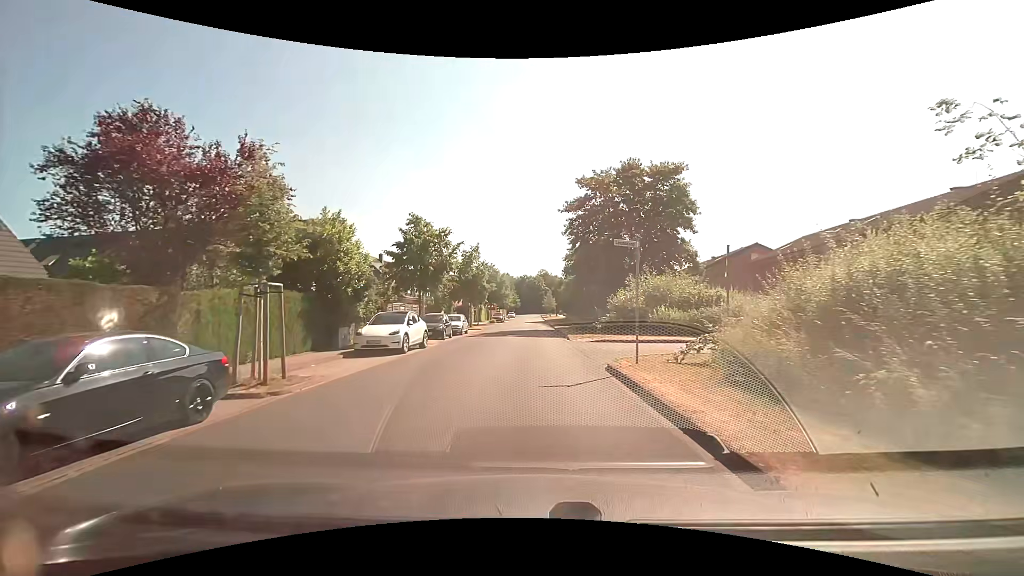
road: residential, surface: paved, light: Day
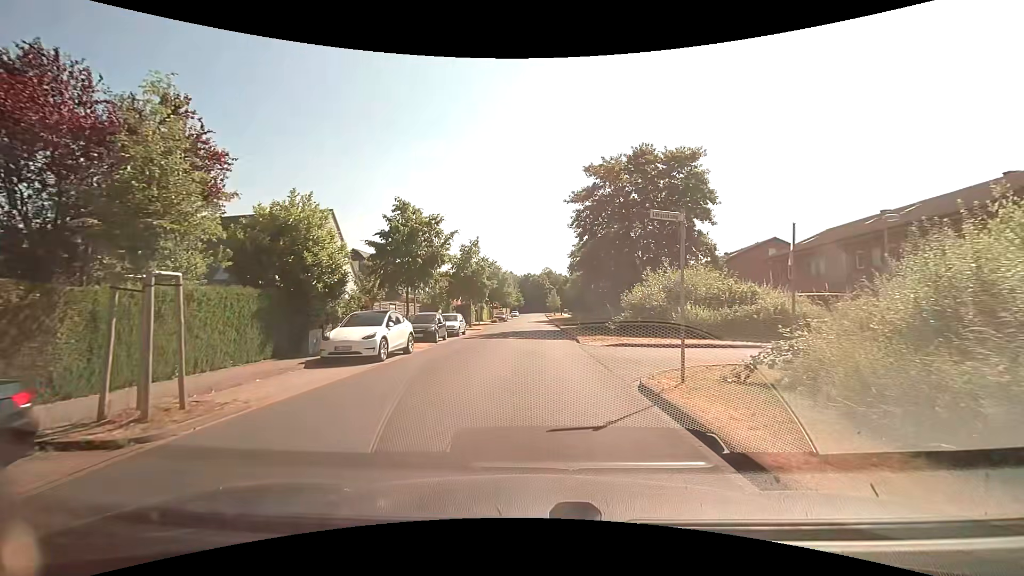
(0.0, +3.2) m; 0°
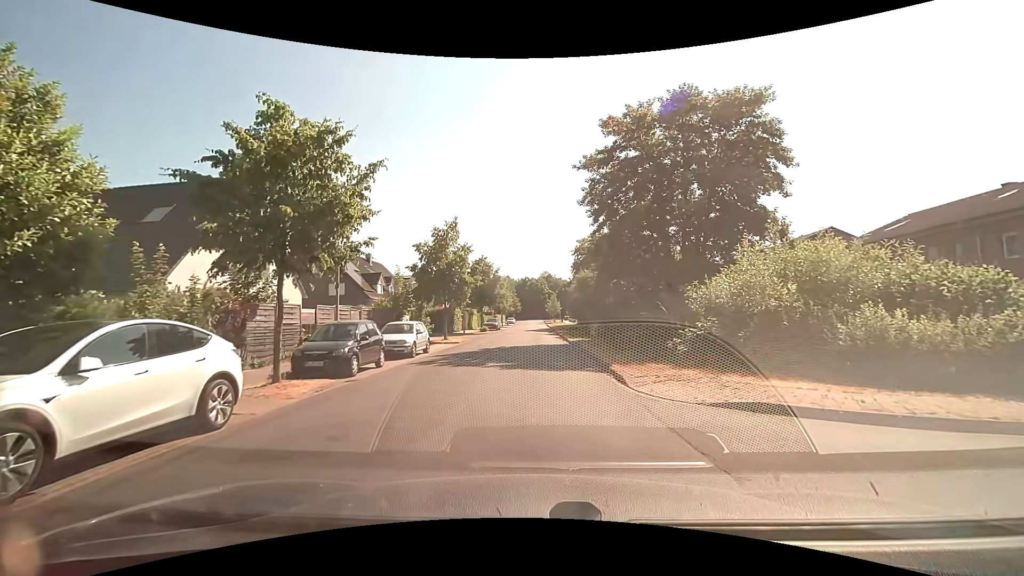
(0.0, +11.2) m; 0°
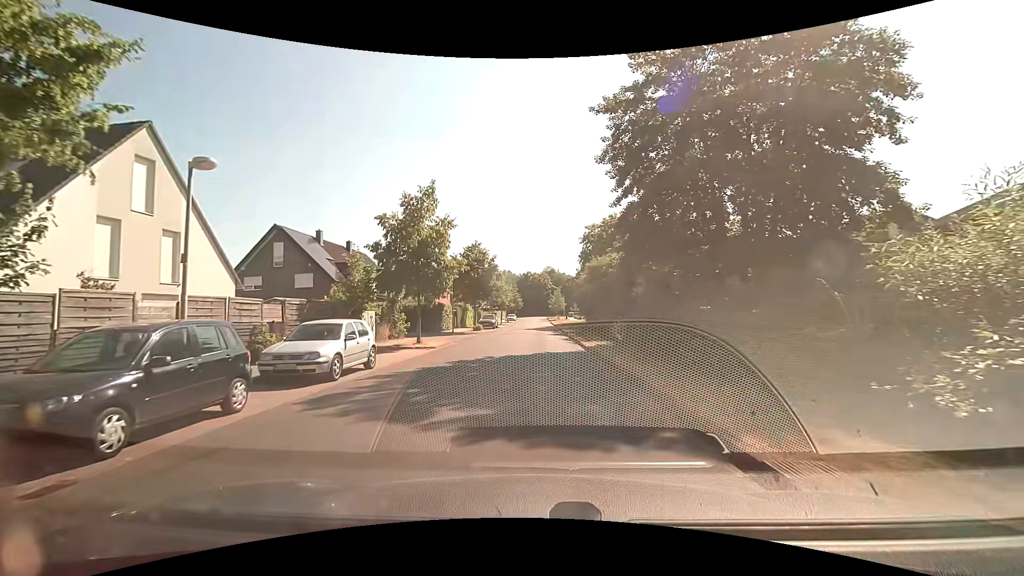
(0.0, +8.2) m; 0°
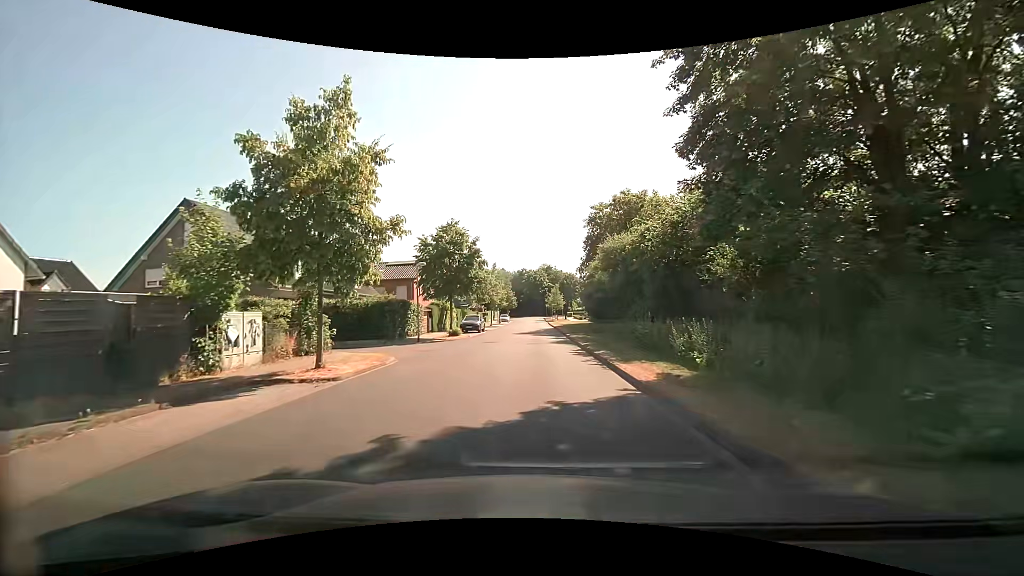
(0.0, +10.9) m; 0°
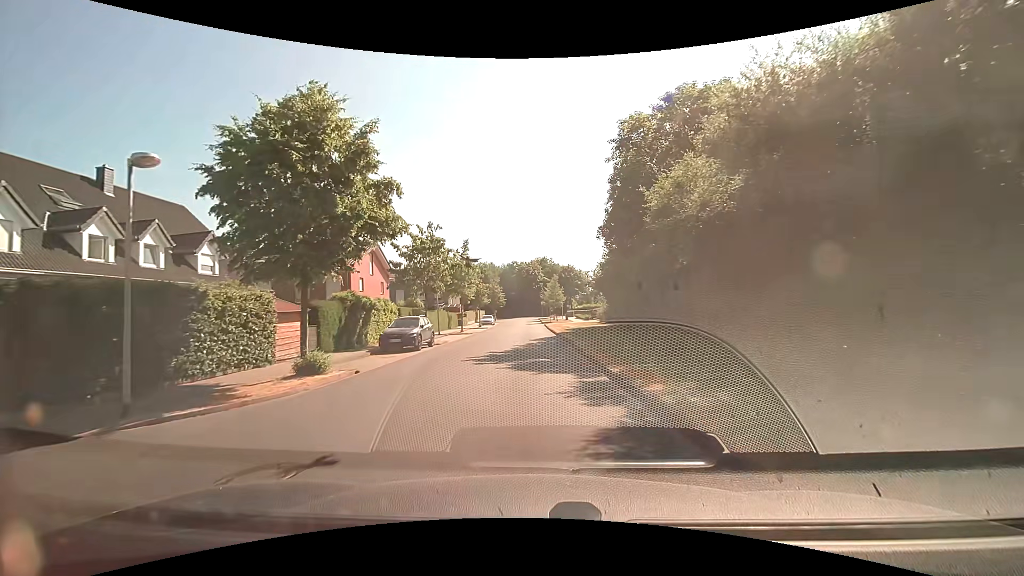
(+0.4, +21.0) m; +1°
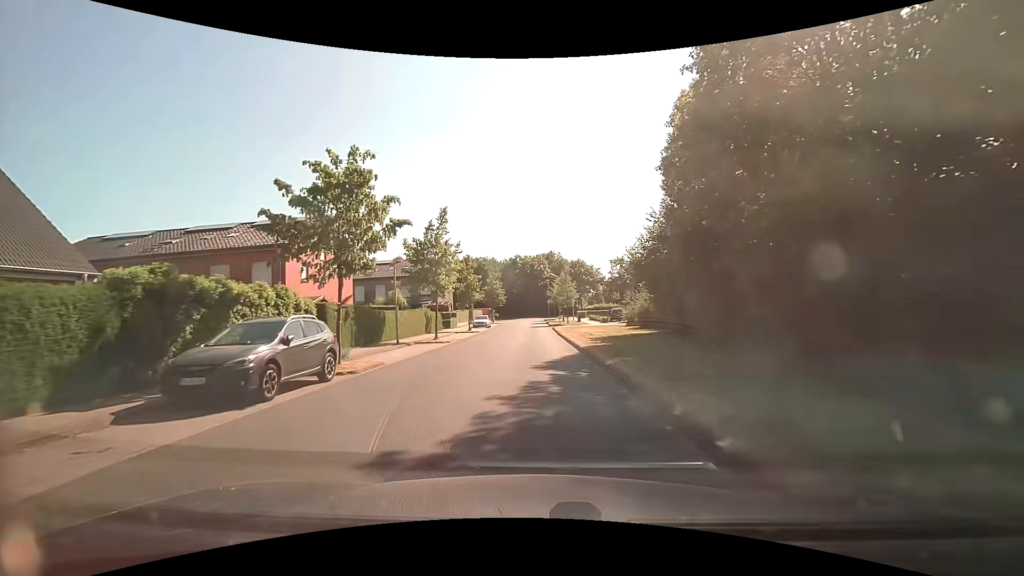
(0.0, +13.4) m; -1°
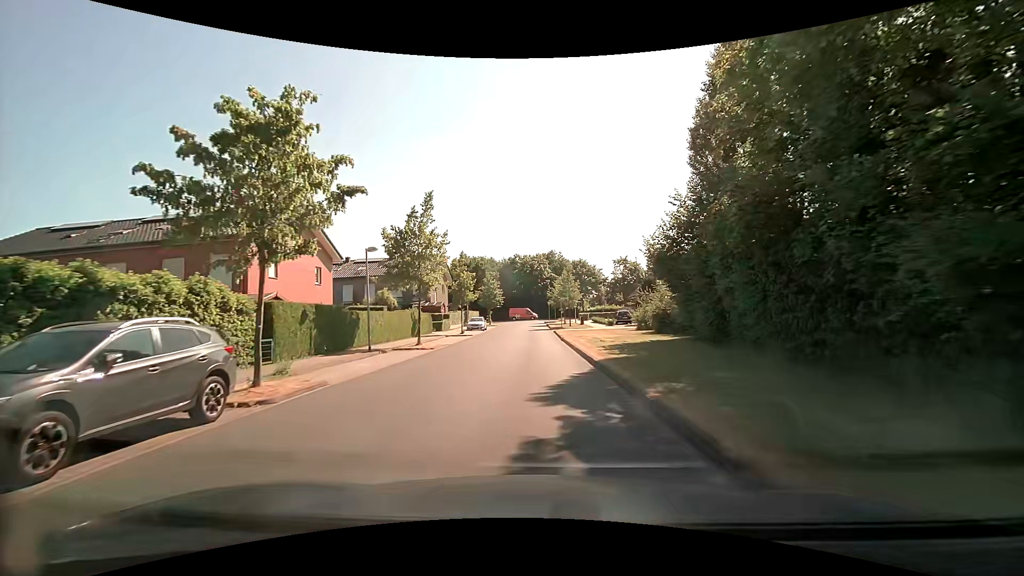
(0.0, +4.5) m; +1°
(0, +10) (0, +20) (0, +30) (-1, +40) (-1, +50) (-1, +60) (-1, +70) (-2, +80) (-2, +90) (-9, +96) m
